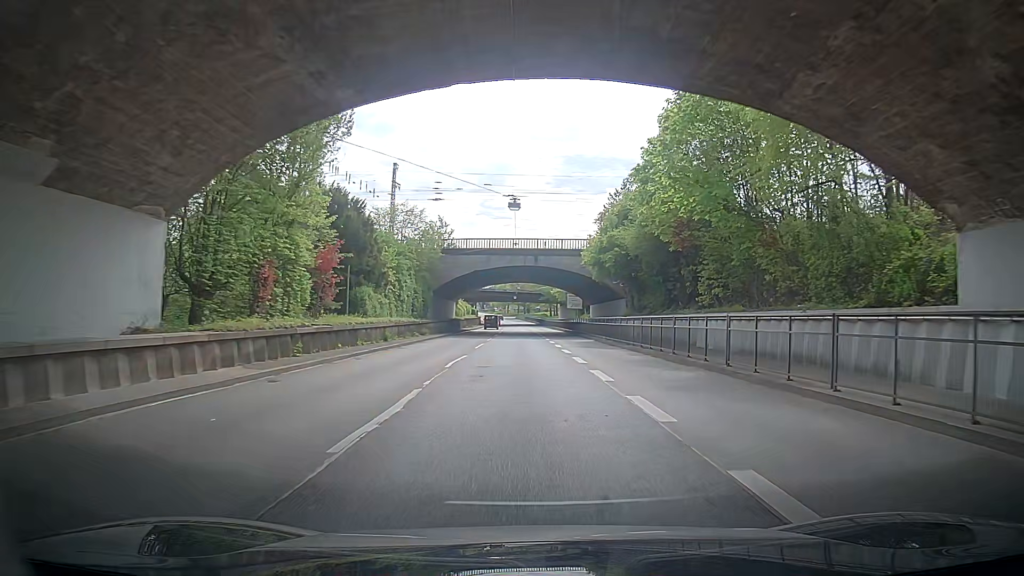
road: trunk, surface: asphalt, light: Day
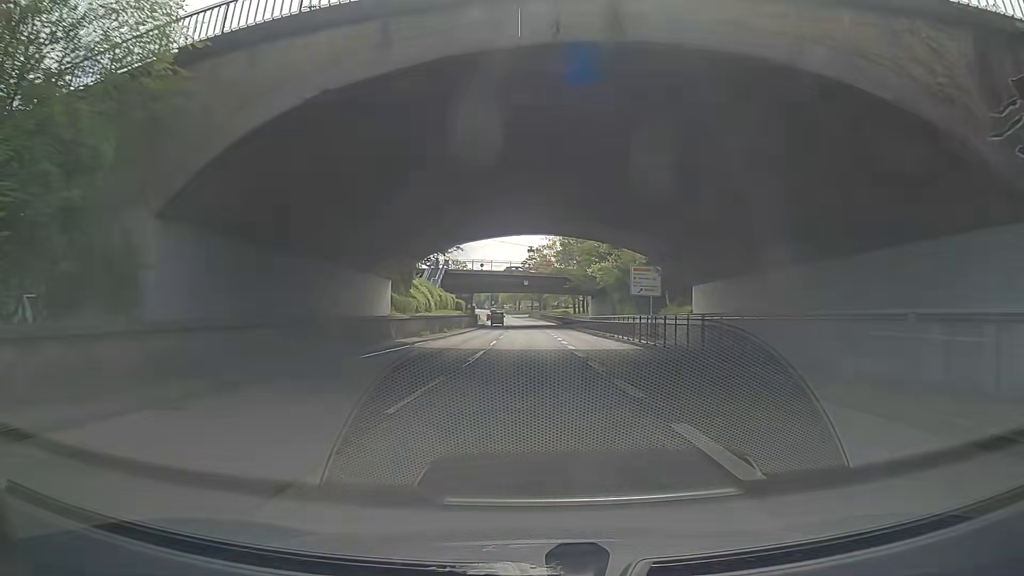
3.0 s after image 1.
(-1.1, +45.3) m; -2°
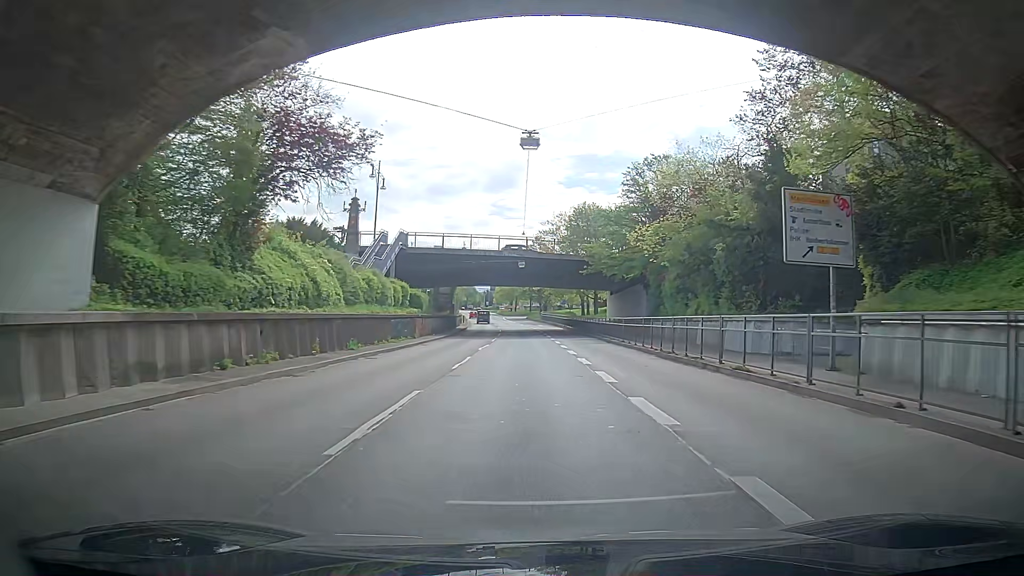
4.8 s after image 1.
(0.0, +26.9) m; 0°
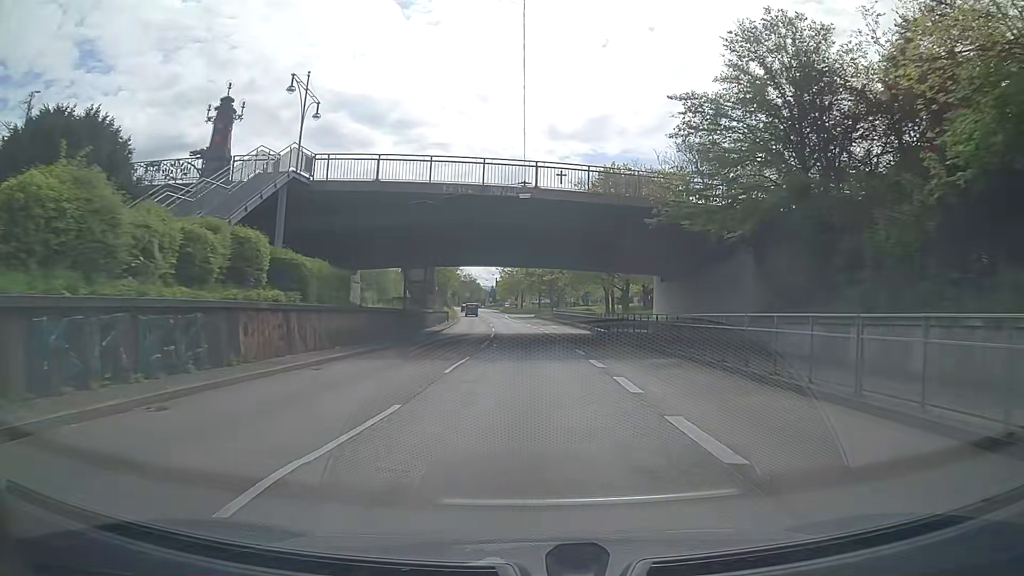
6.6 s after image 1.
(-0.4, +26.4) m; -1°
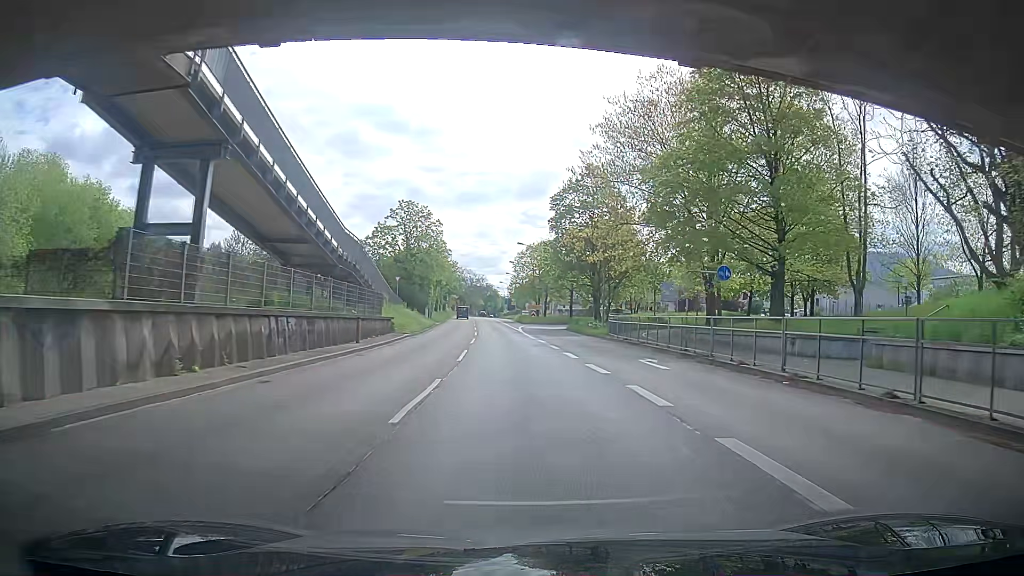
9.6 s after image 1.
(-0.7, +43.6) m; -1°
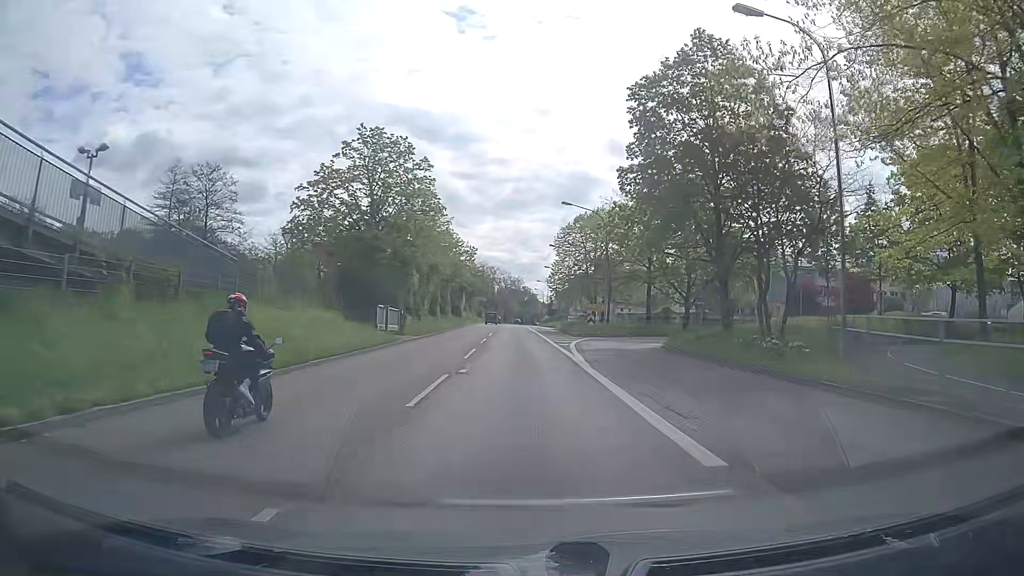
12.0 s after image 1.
(-1.0, +34.1) m; -4°
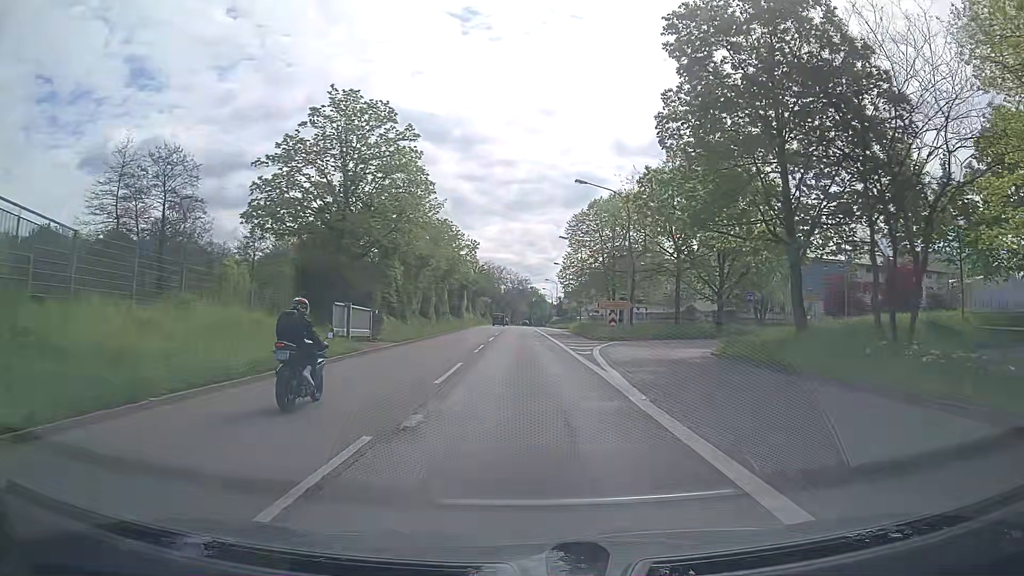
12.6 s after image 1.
(0.0, +8.5) m; -1°
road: trunk_link
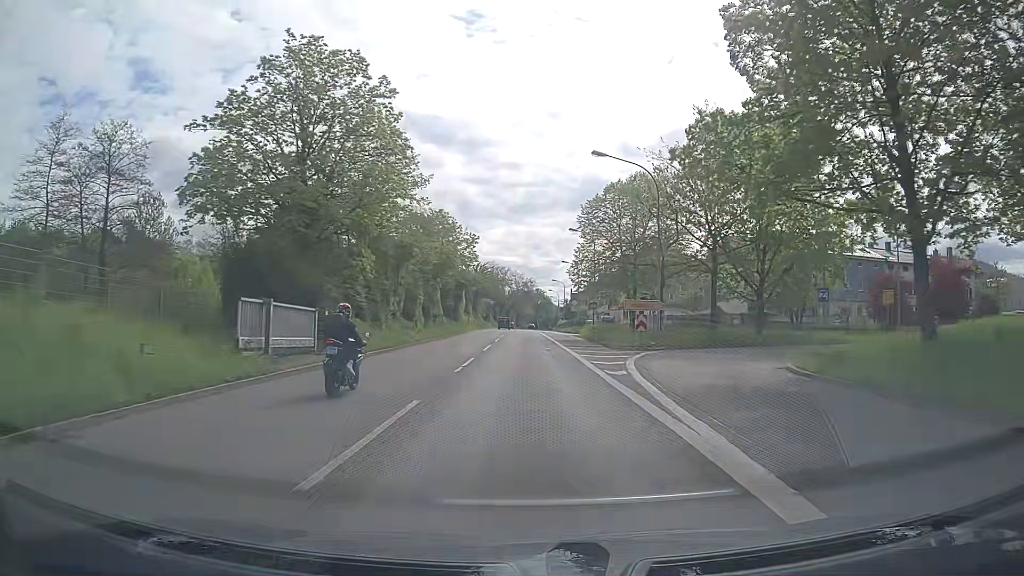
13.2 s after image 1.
(0.0, +8.4) m; 0°
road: trunk
(0, +10) (0, +20) (0, +30) (0, +40) (0, +50) (0, +60) (0, +70) (-1, +80) (-1, +90) (-1, +100) m
